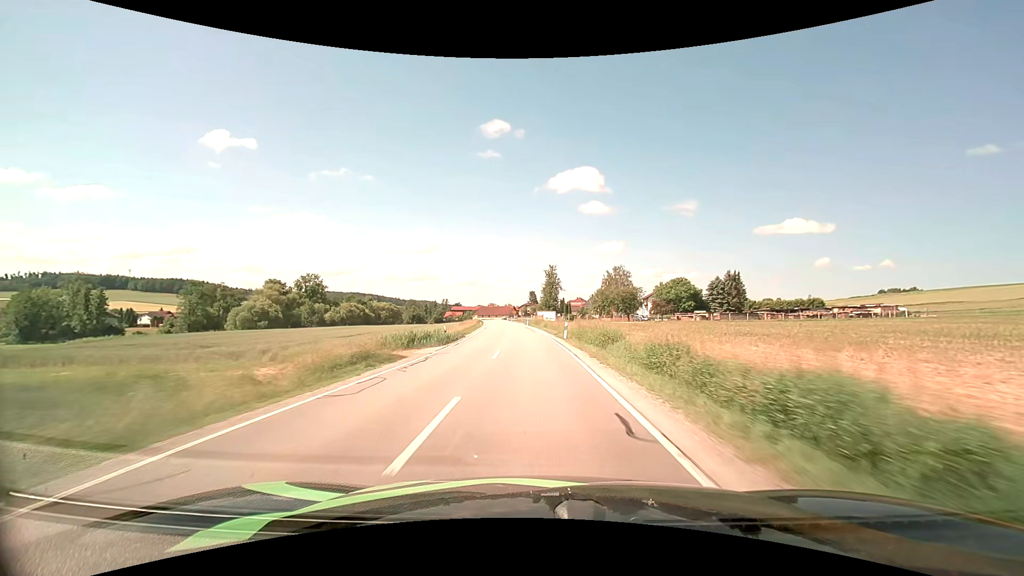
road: secondary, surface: asphalt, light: Day
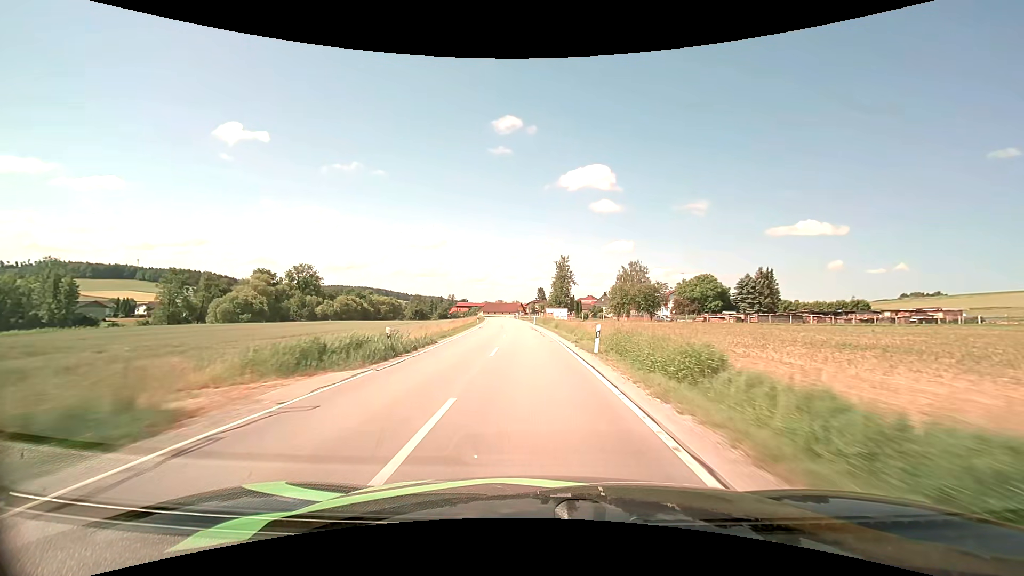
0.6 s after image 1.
(-0.1, +12.5) m; -1°
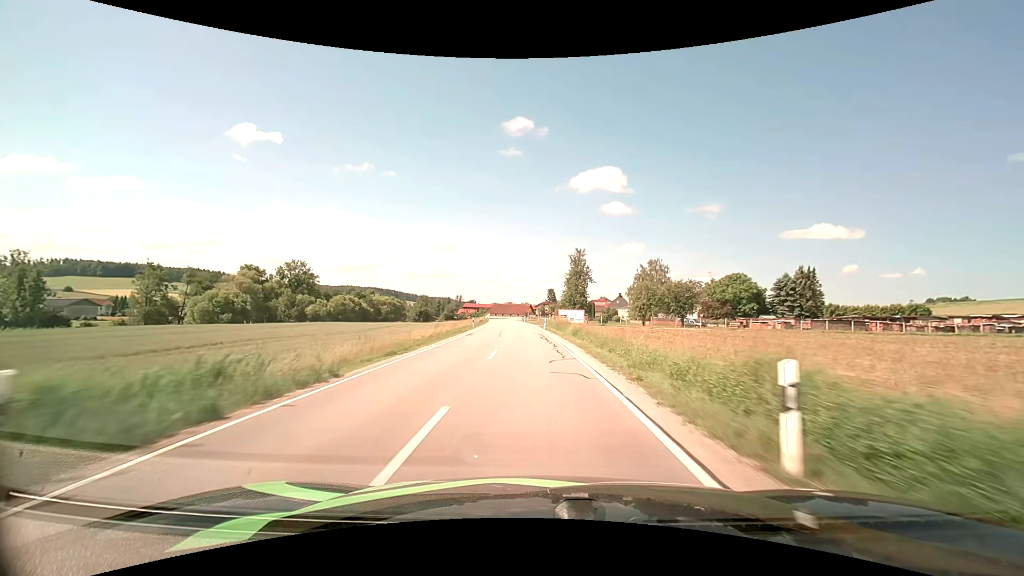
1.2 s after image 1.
(-0.1, +12.6) m; -1°
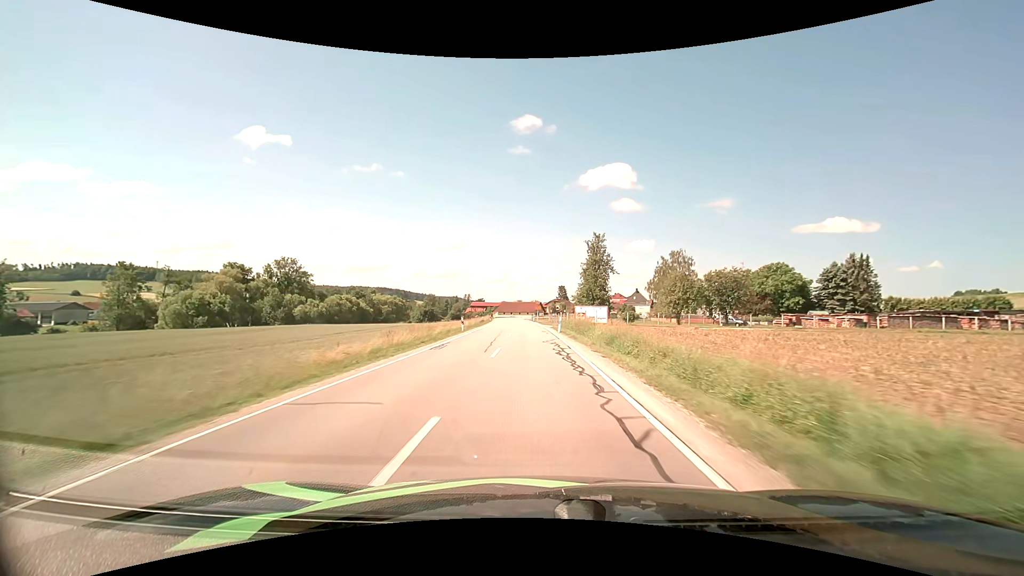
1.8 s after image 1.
(-0.1, +12.6) m; -1°
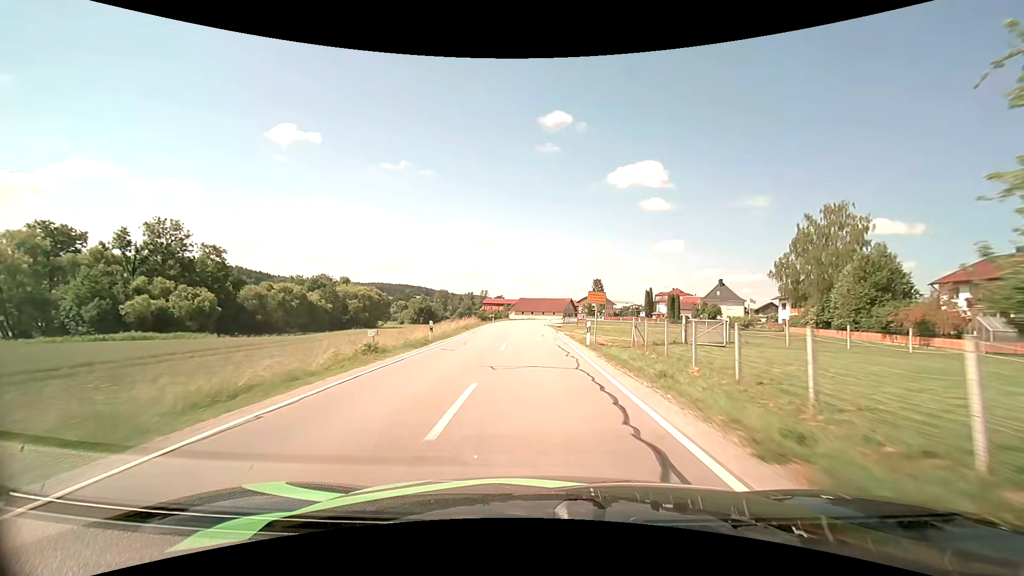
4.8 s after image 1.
(-2.0, +56.6) m; -3°
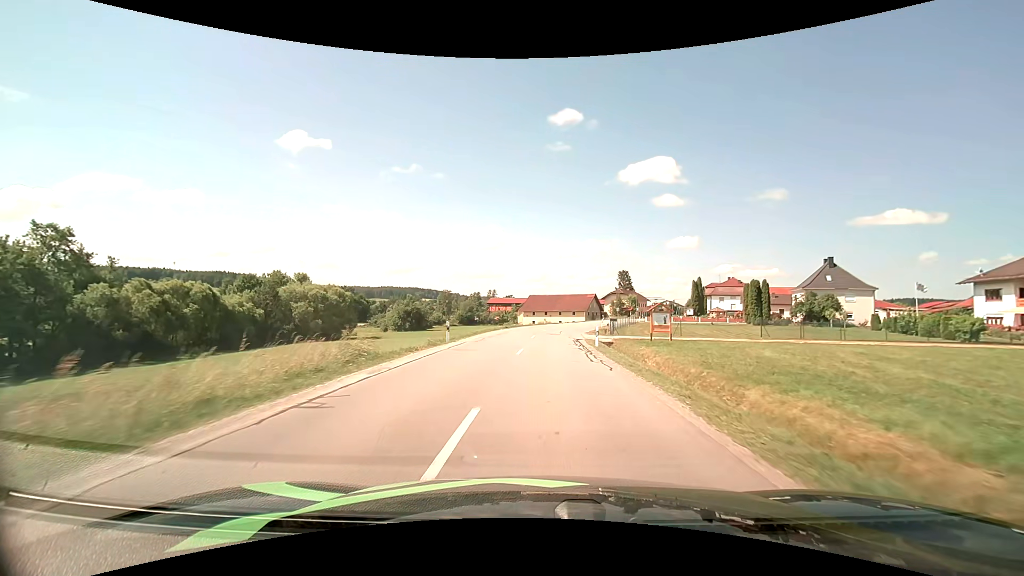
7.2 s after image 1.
(-0.4, +37.4) m; -1°
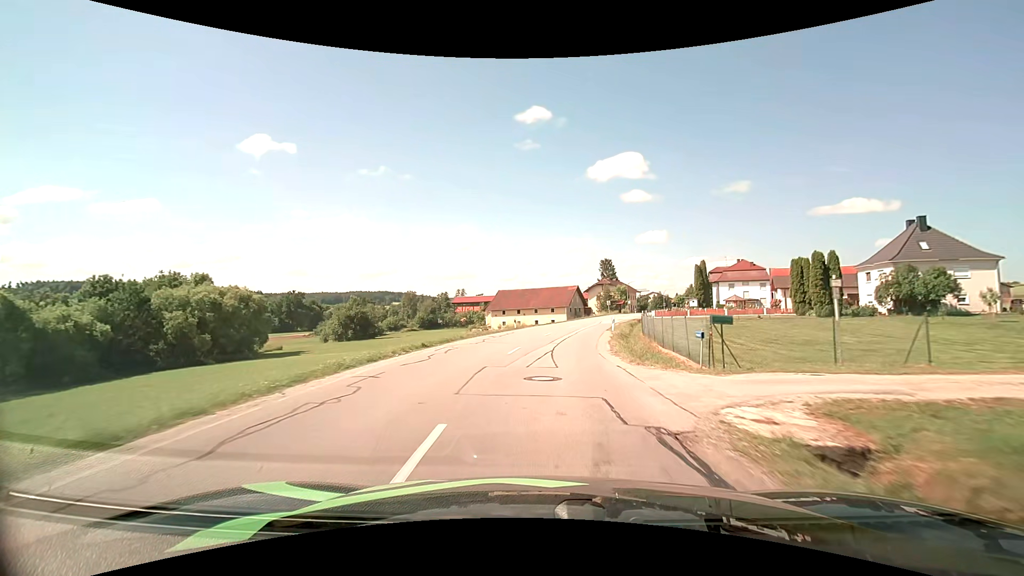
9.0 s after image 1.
(+0.4, +25.6) m; +3°
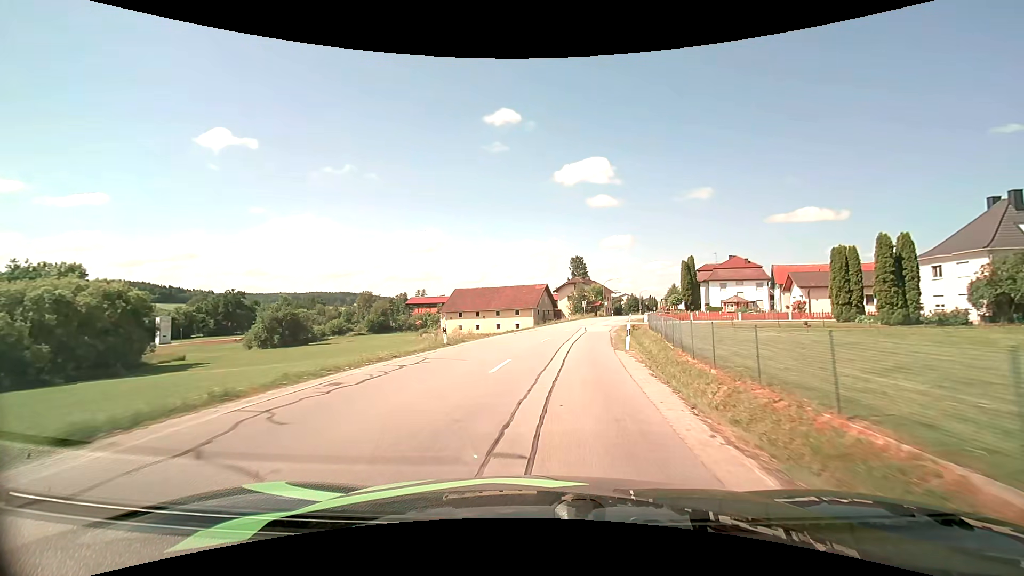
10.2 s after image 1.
(+0.4, +16.9) m; +4°
(0, +10) (+1, +20) (+2, +30) (+4, +40) (+6, +50) (+8, +59) (+11, +69) (+13, +79) (+16, +88) (+19, +98) m
